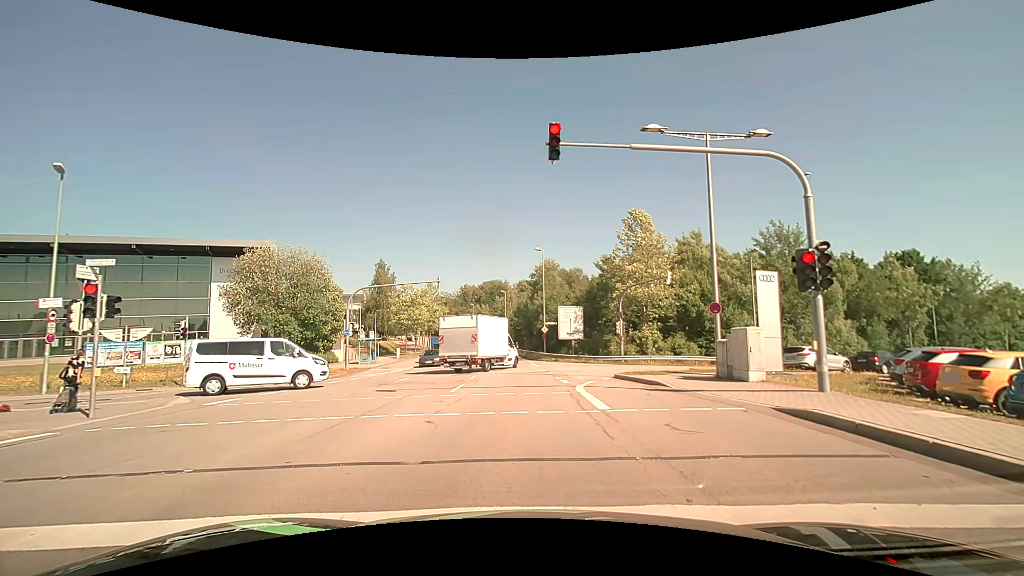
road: secondary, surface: asphalt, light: Day
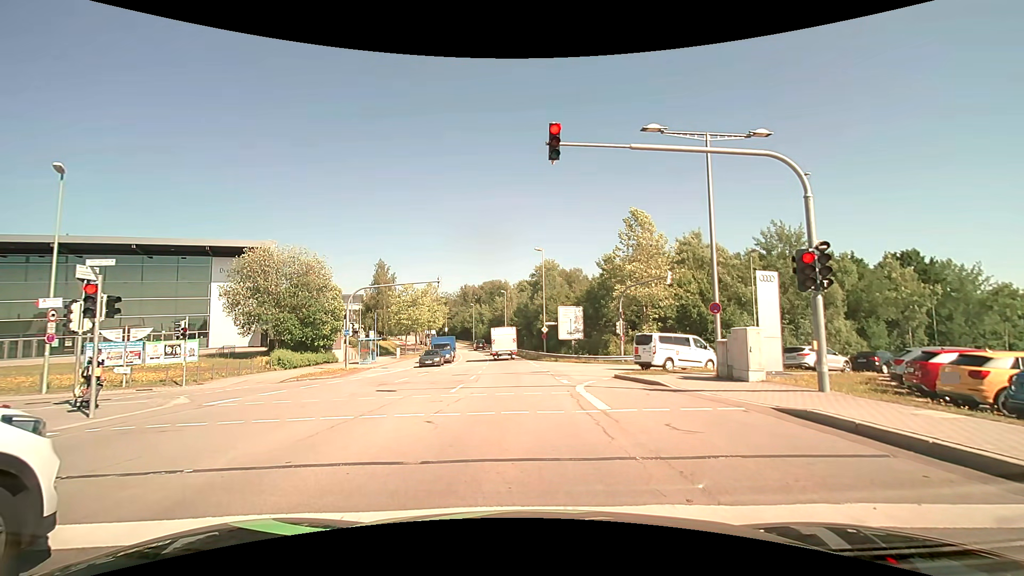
(0.0, 0.0) m; 0°
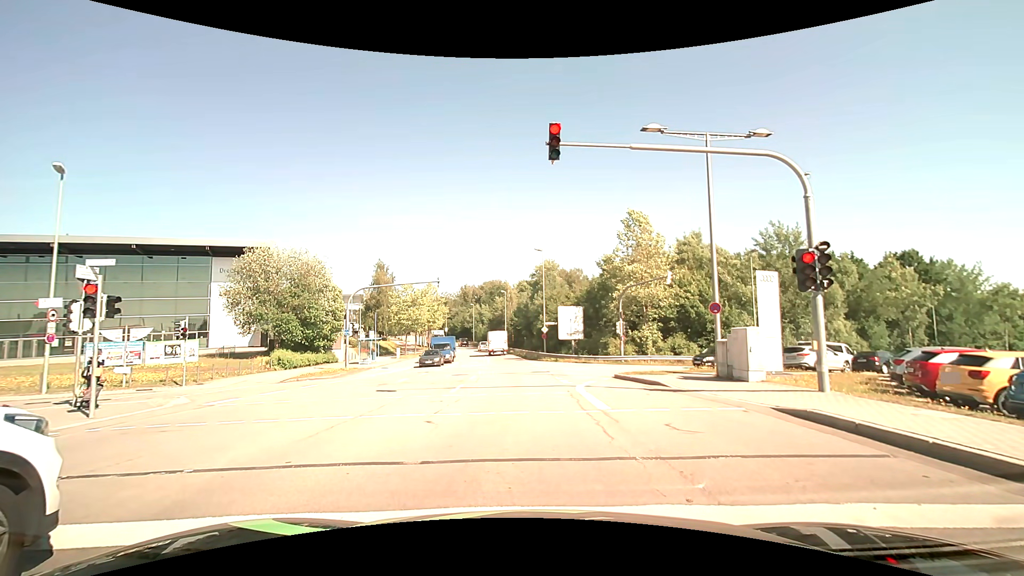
(0.0, 0.0) m; 0°
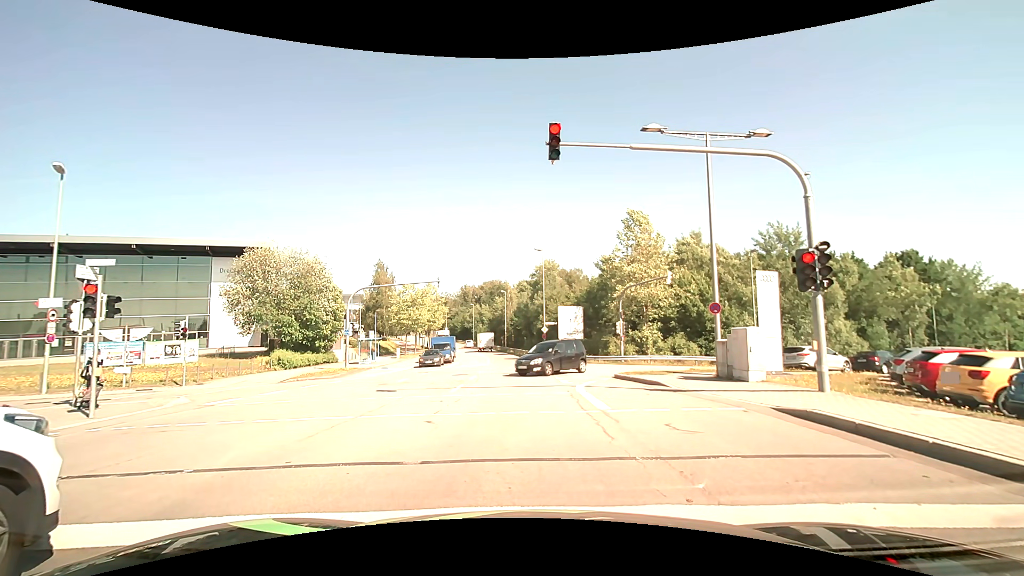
(0.0, 0.0) m; 0°
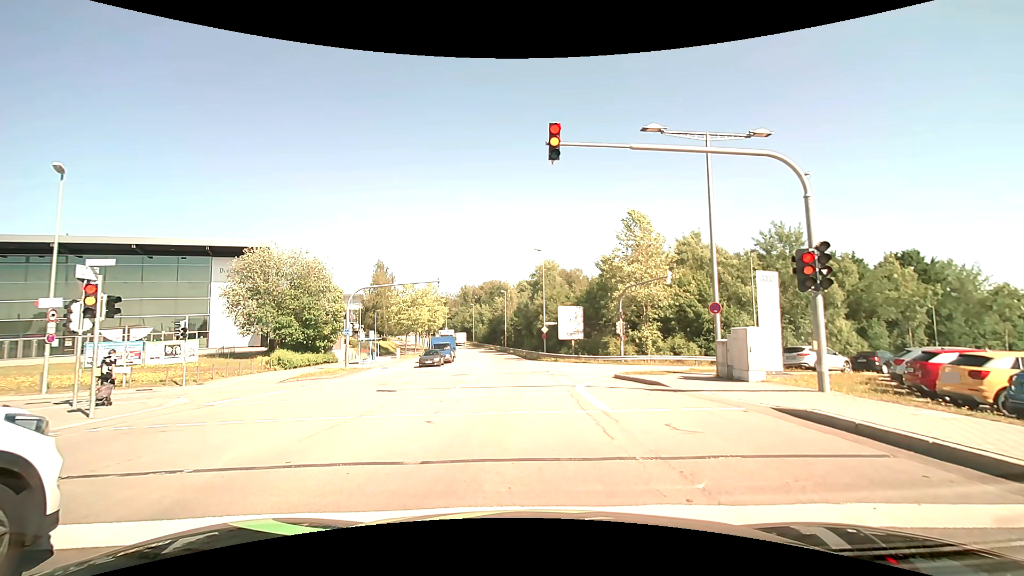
(0.0, 0.0) m; 0°
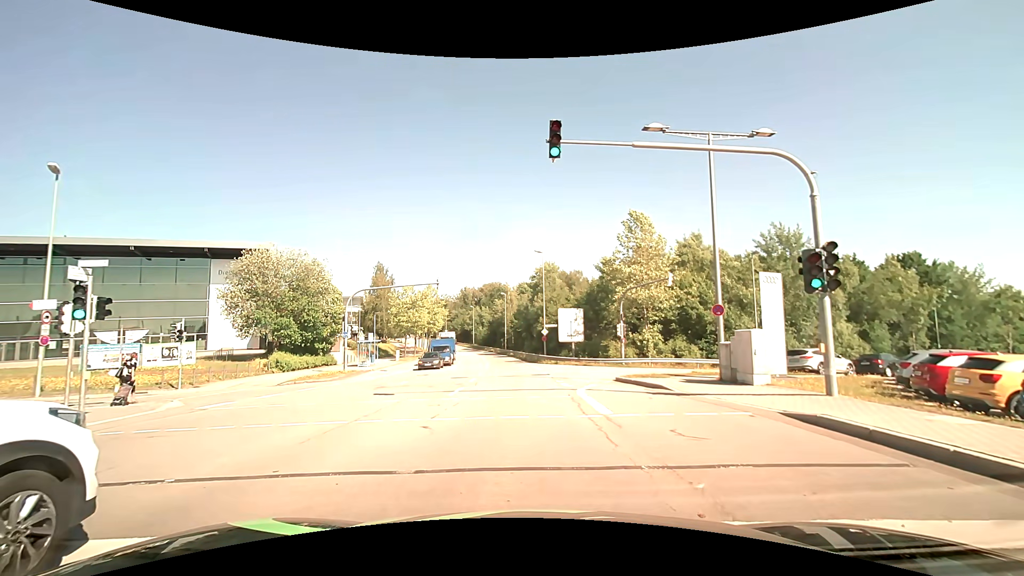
(0.0, +0.3) m; 0°
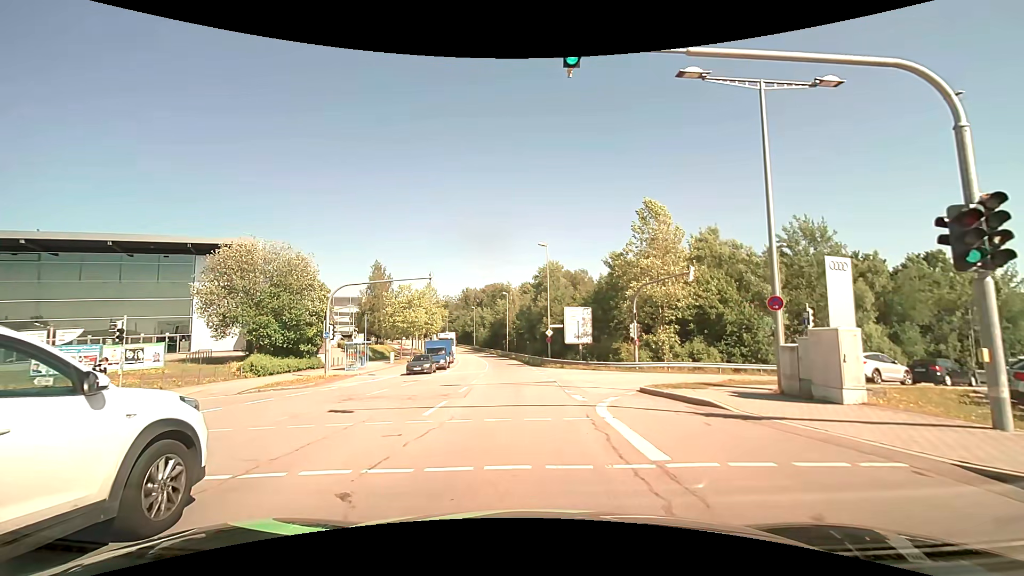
(0.0, +4.1) m; 0°
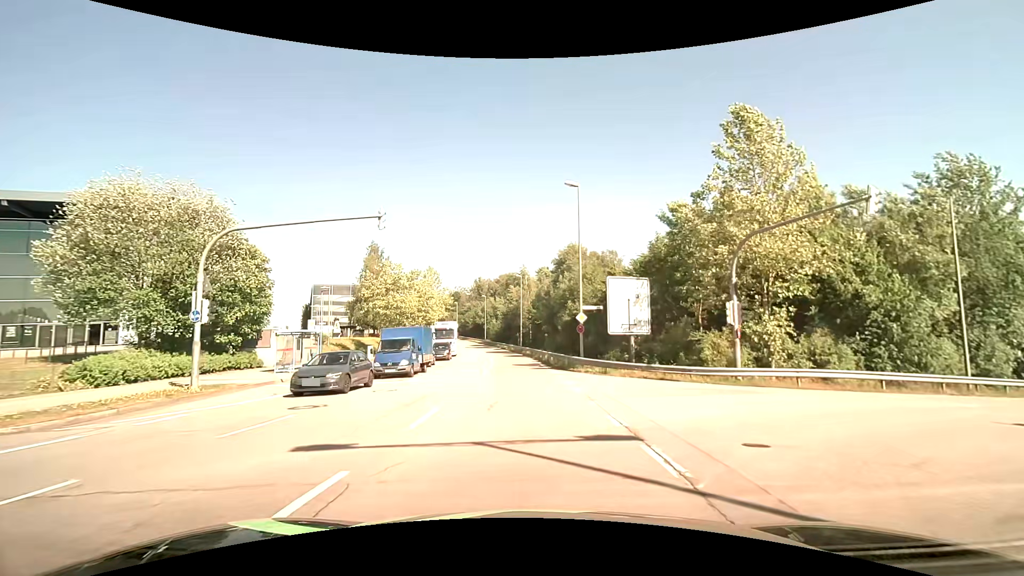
(-0.3, +14.8) m; -2°
(0, +10) (0, +20) (-1, +30) (-1, +40) (-2, +50) (-3, +60) (-5, +70) (-6, +80) (-8, +89) (-10, +99) m
